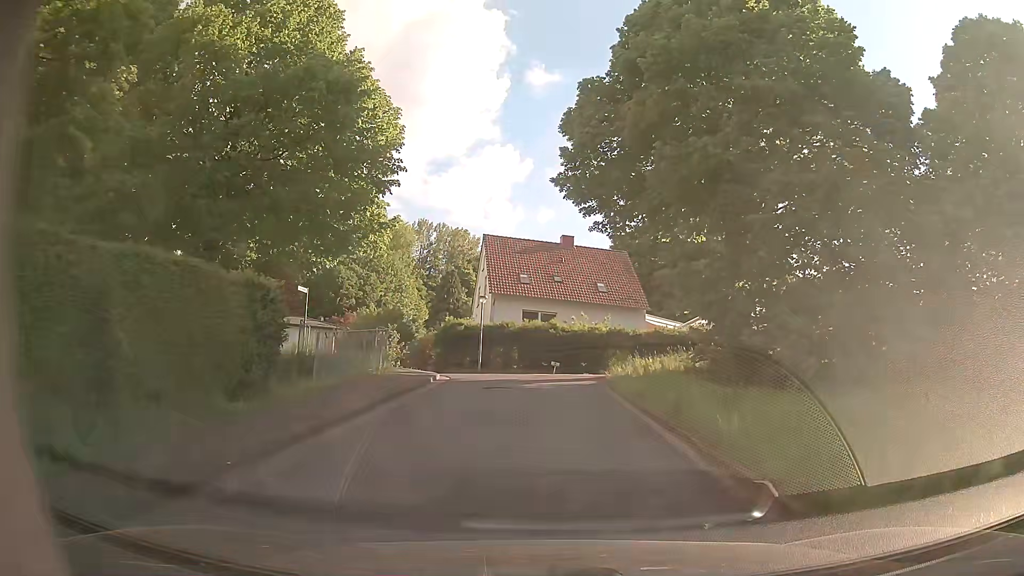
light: Day
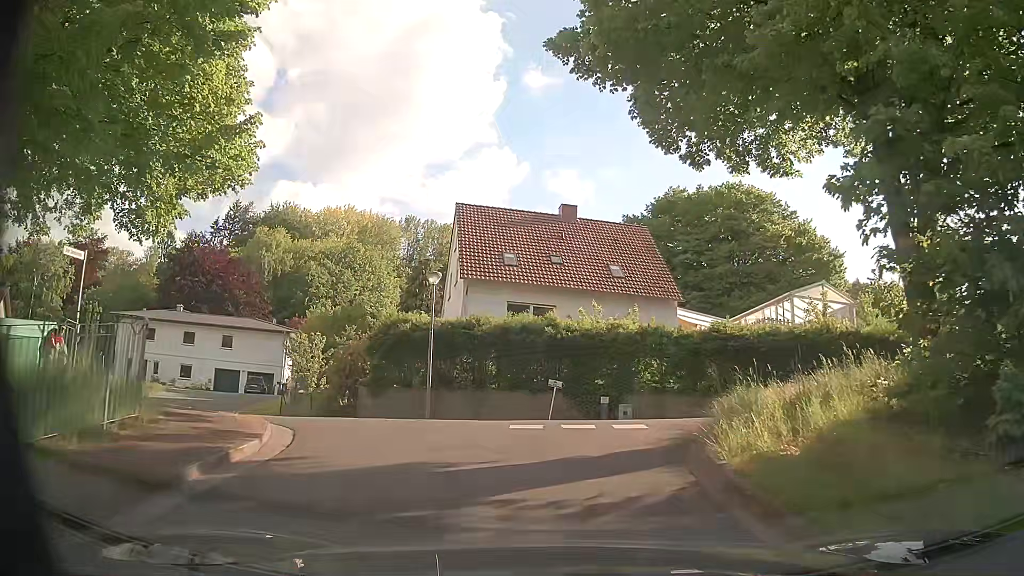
(0.0, +12.9) m; 0°
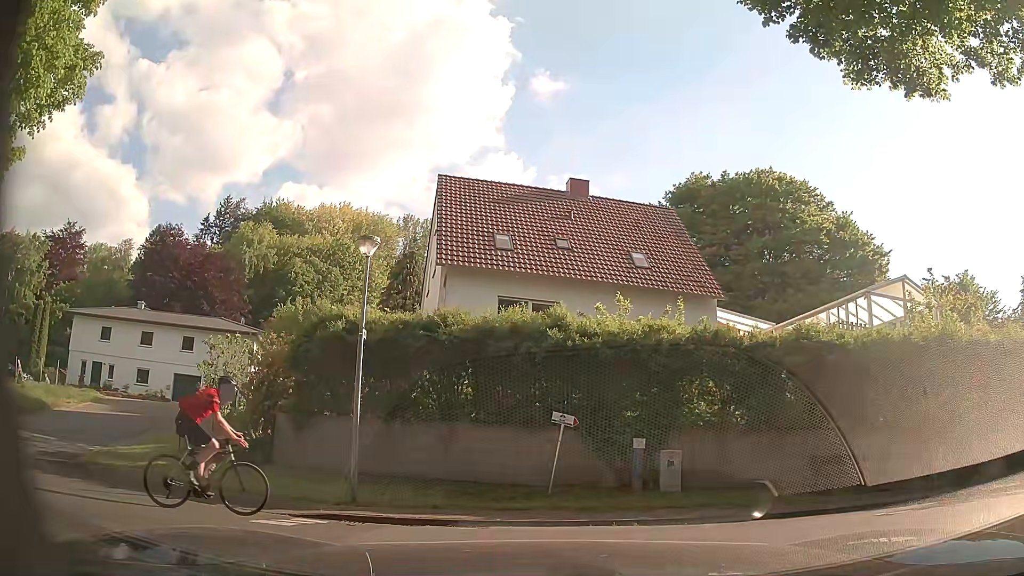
(0.0, +7.1) m; -1°
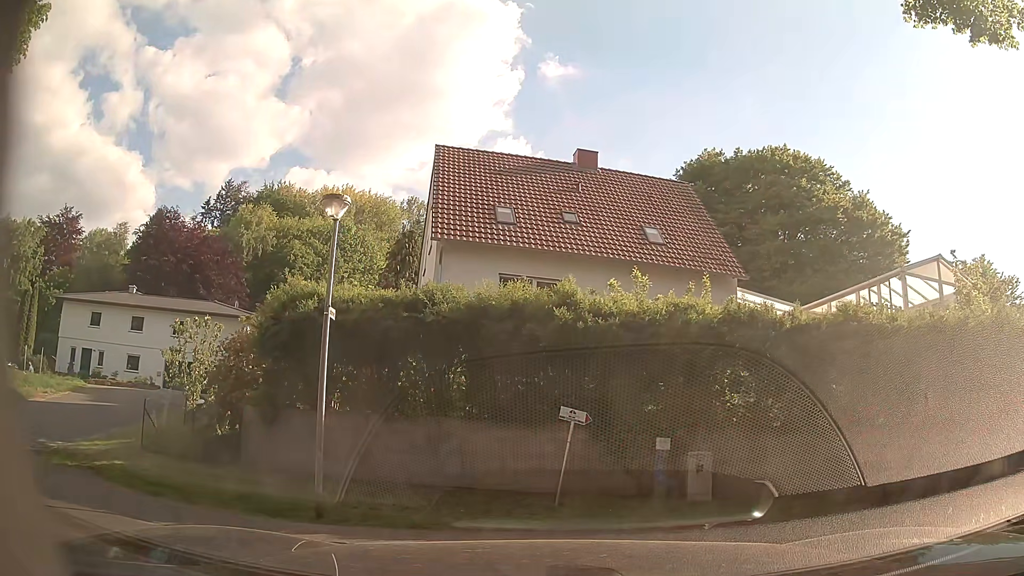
(0.0, +2.2) m; 0°
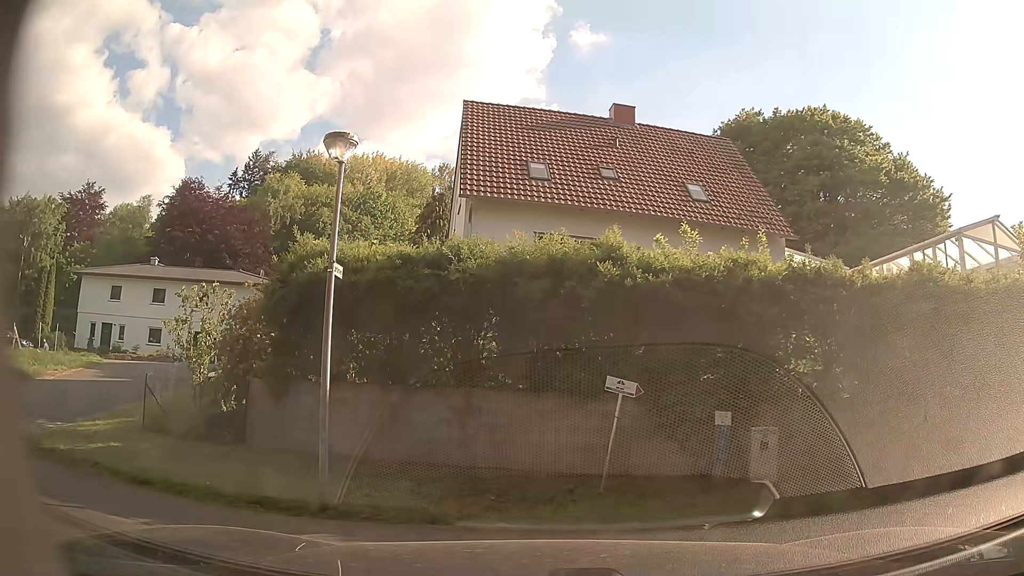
(0.0, +1.5) m; -2°
